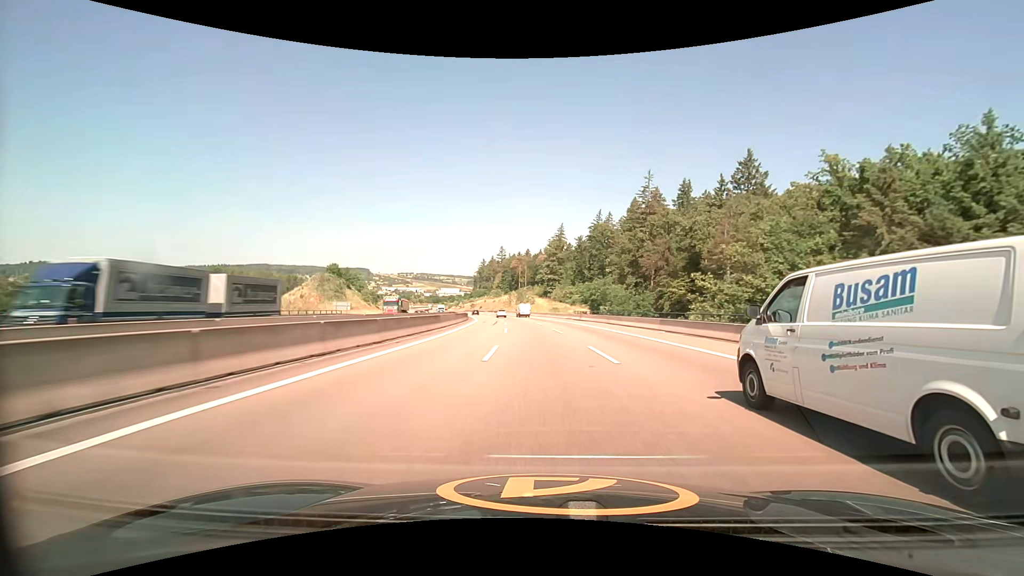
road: motorway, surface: asphalt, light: Day
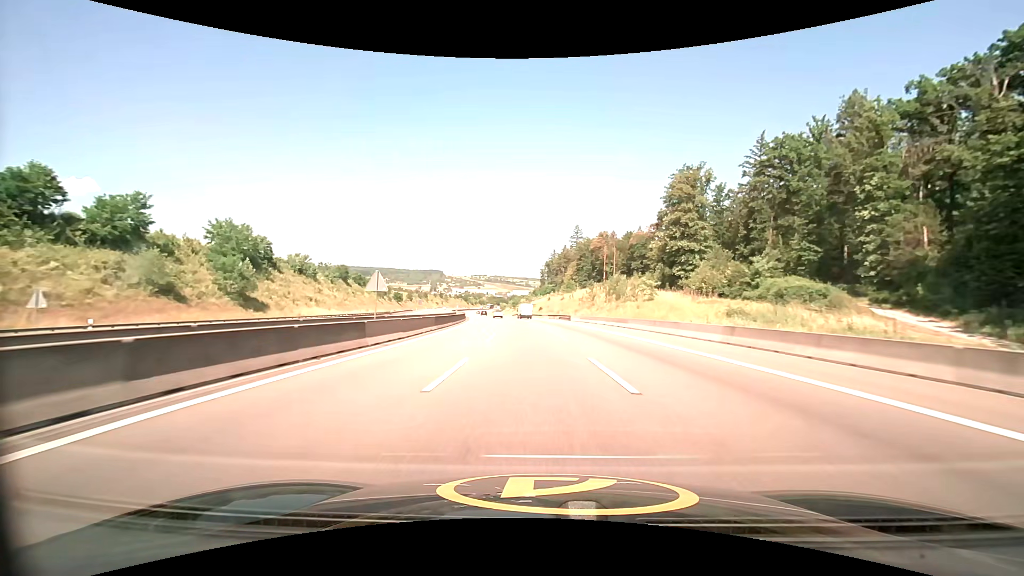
(-7.1, +93.7) m; -9°
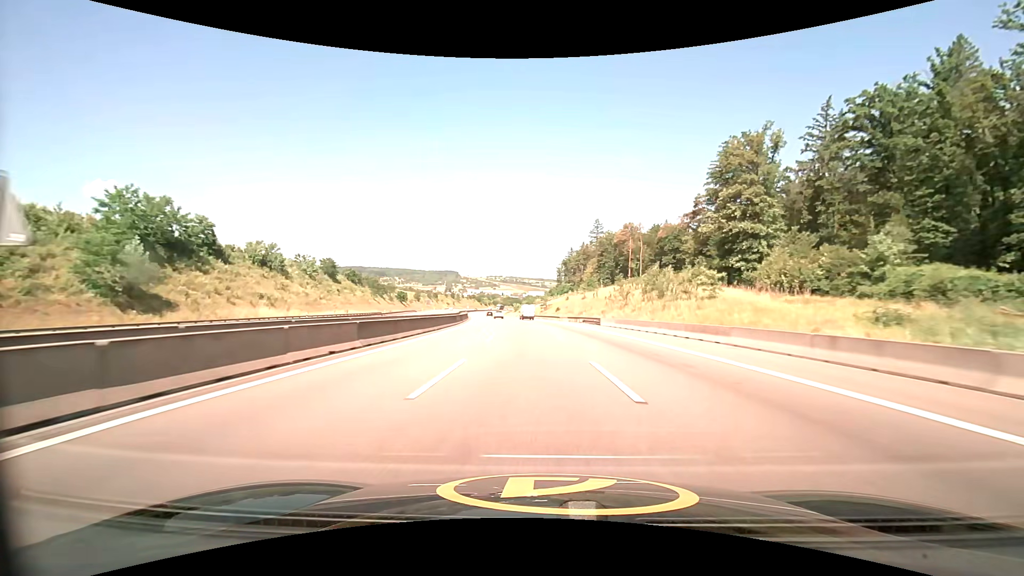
(-0.3, +18.6) m; -2°
(0, +10) (0, +20) (-1, +30) (-1, +40) (-2, +50) (-3, +60) (-4, +70) (-5, +80) (-7, +90) (-8, +100) m
